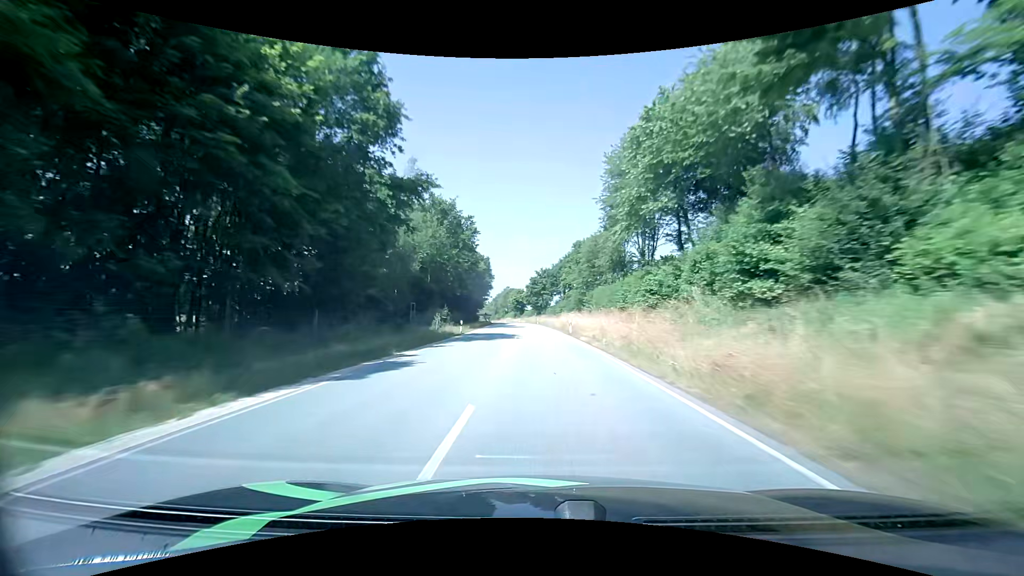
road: primary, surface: asphalt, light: Day
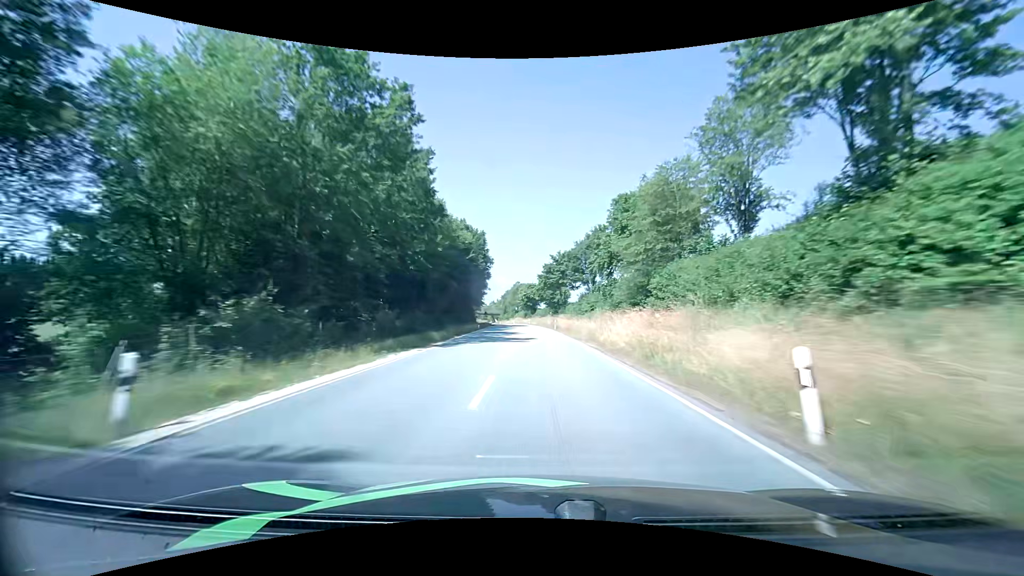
(-0.6, +32.0) m; -2°
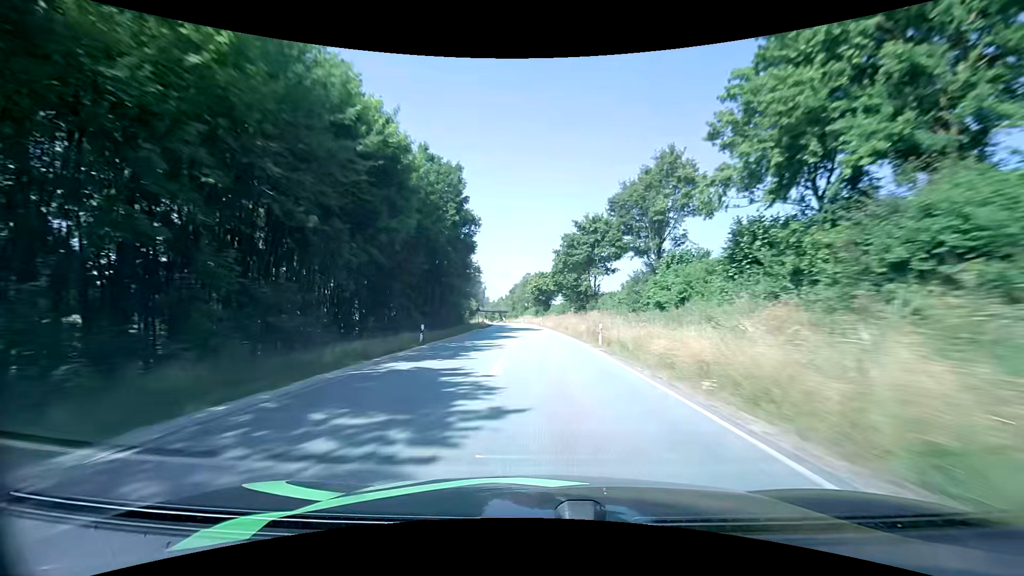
(-0.3, +32.0) m; -1°
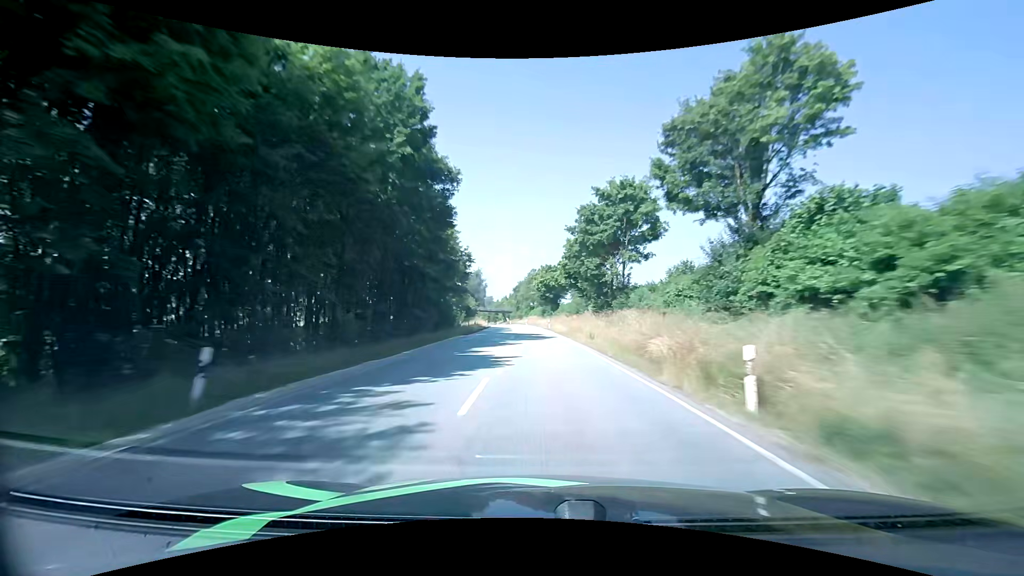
(-0.1, +16.0) m; -1°
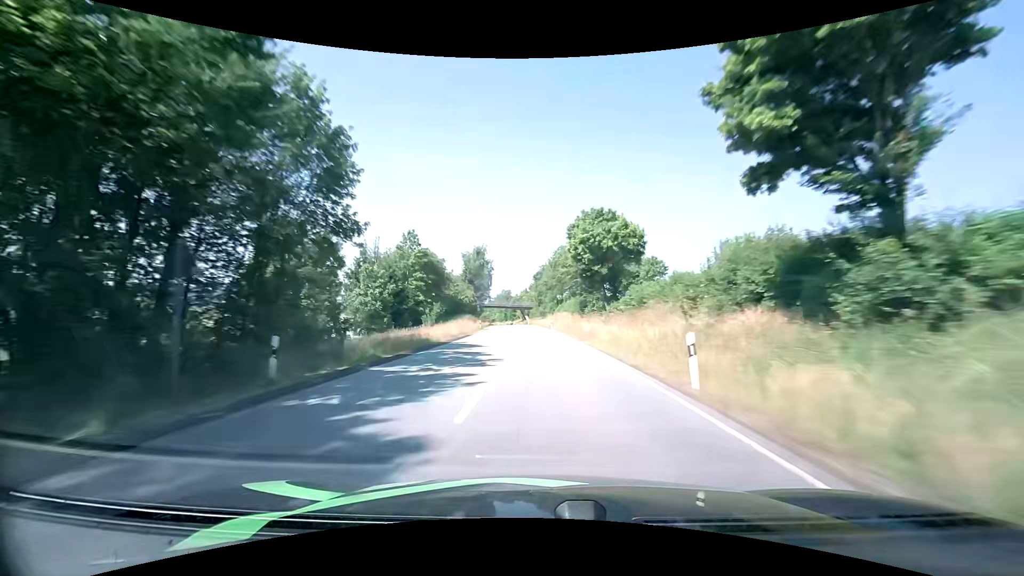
(-1.0, +48.1) m; -2°
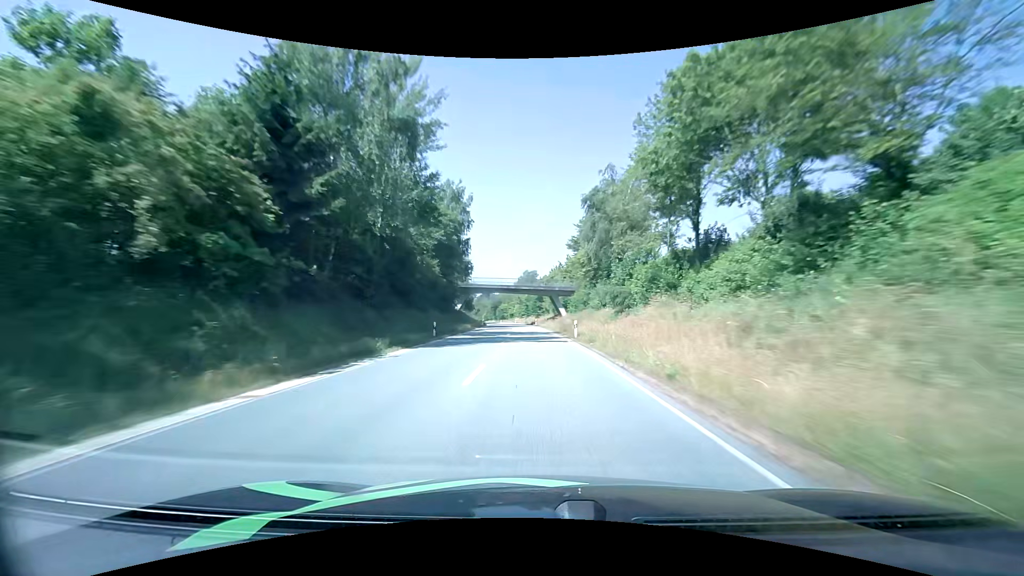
(-2.6, +80.2) m; -4°
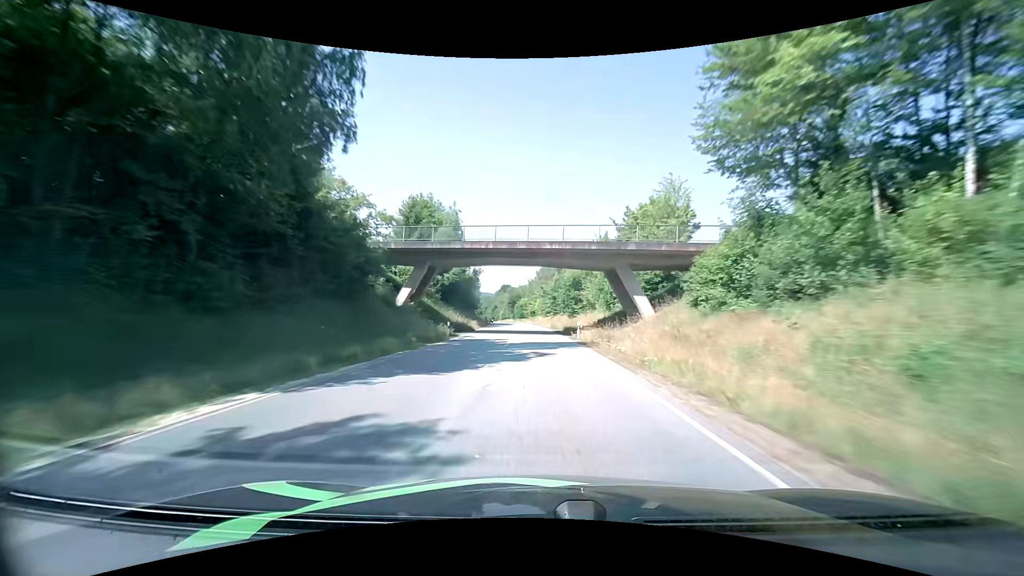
(-1.2, +47.1) m; -3°
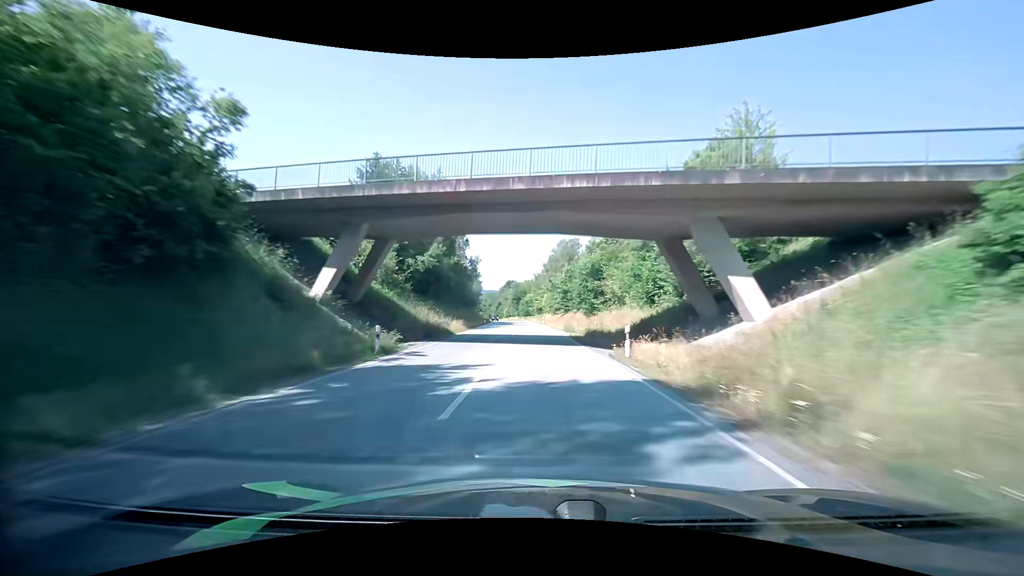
(-0.1, +15.7) m; -1°
(0, +10) (0, +20) (0, +30) (-1, +40) (-1, +50) (-2, +60) (-2, +70) (-3, +80) (-4, +90) (-5, +100) m
